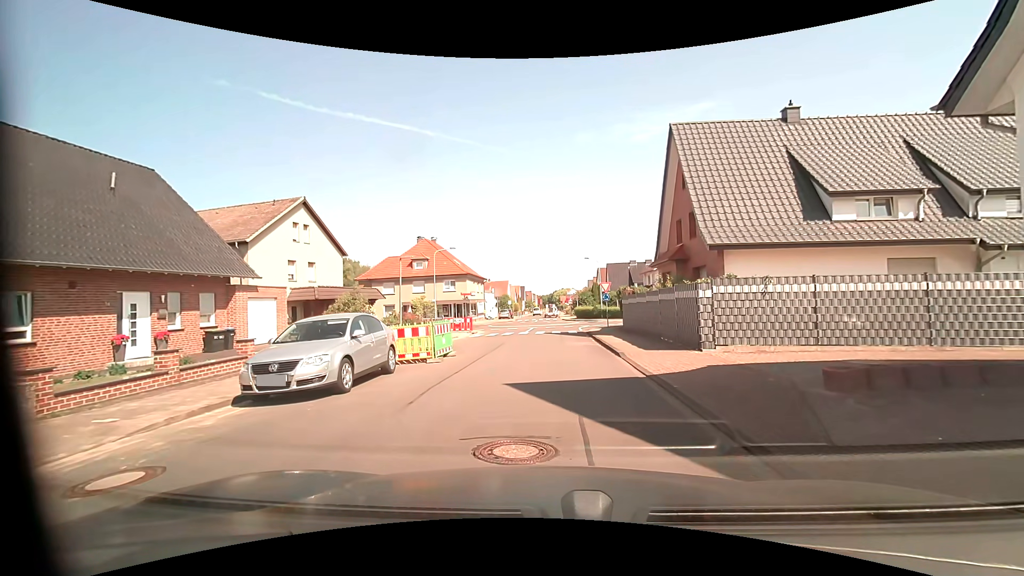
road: residential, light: Day
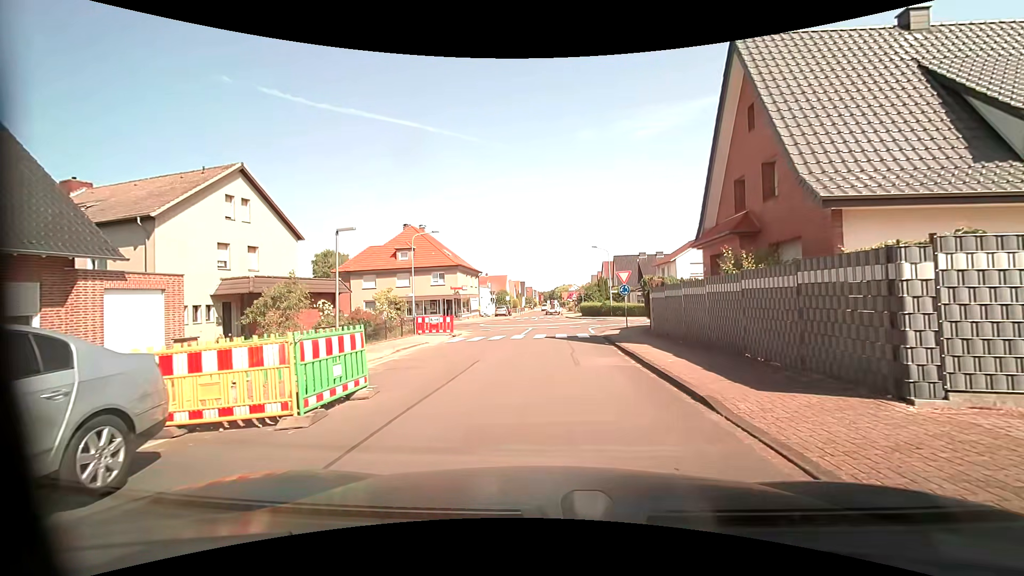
(+0.2, +7.8) m; +2°
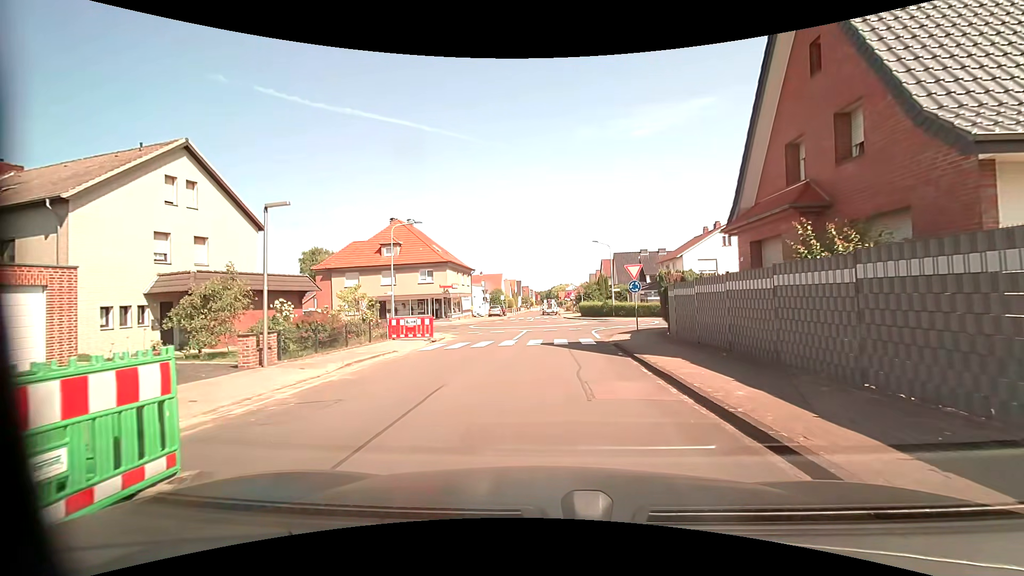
(0.0, +4.2) m; 0°
